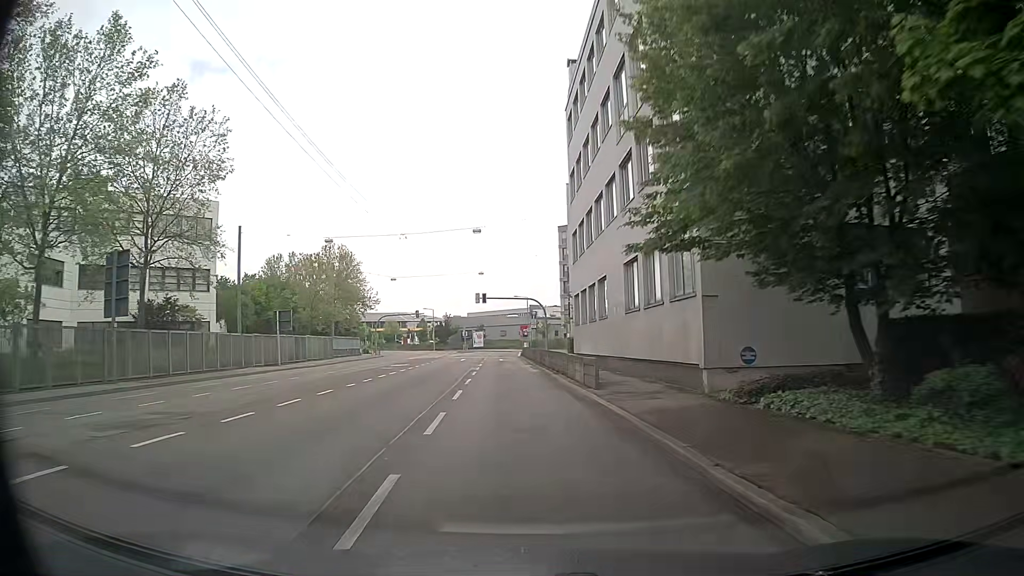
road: secondary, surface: asphalt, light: Day
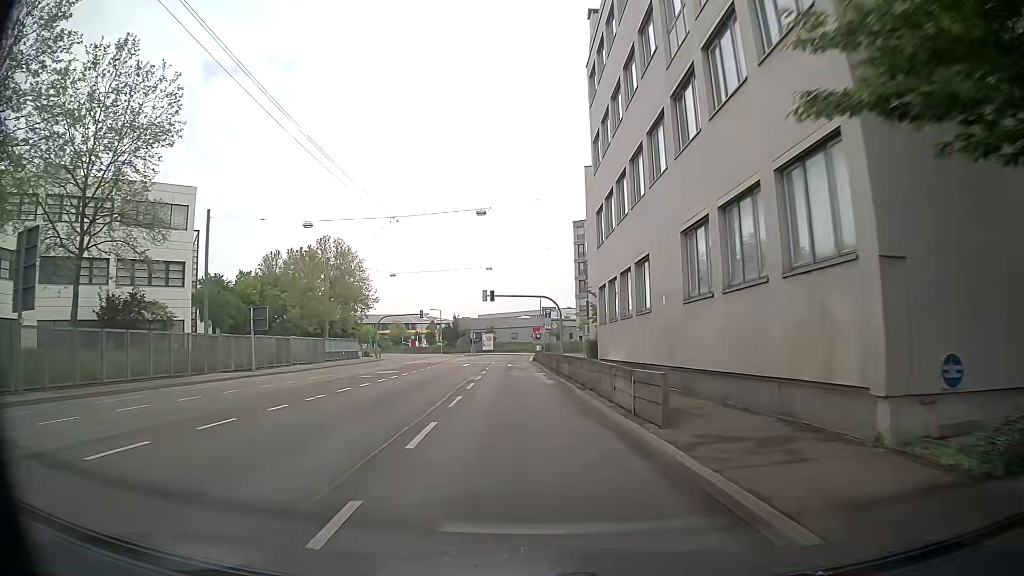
(0.0, +7.2) m; -1°
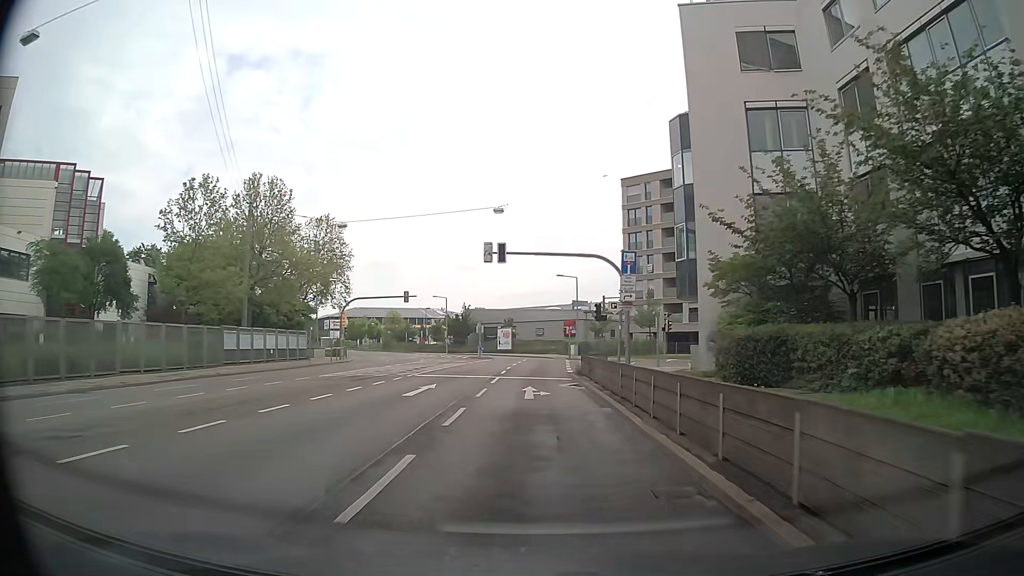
(-0.7, +27.9) m; -2°
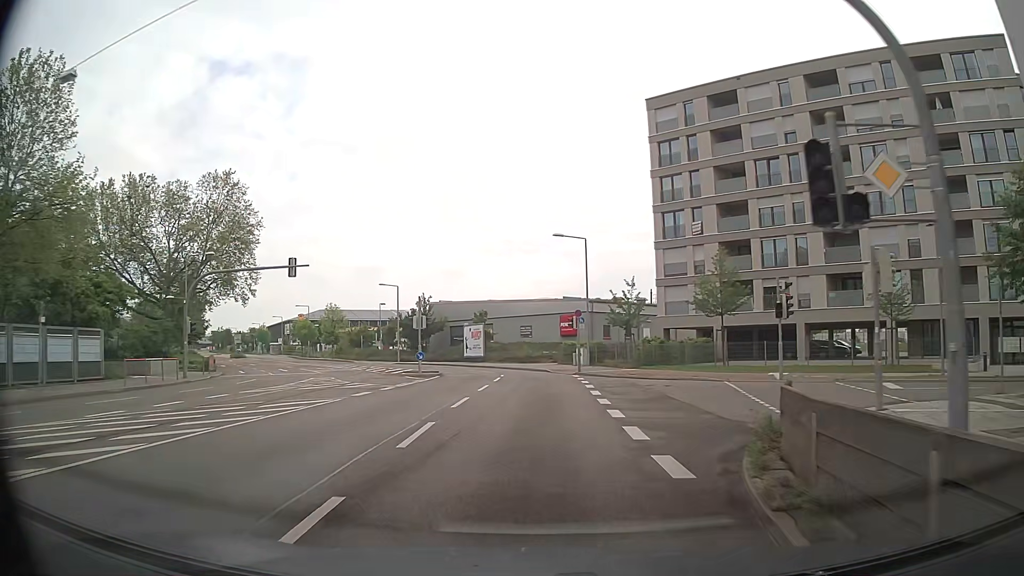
(+0.1, +27.6) m; +1°
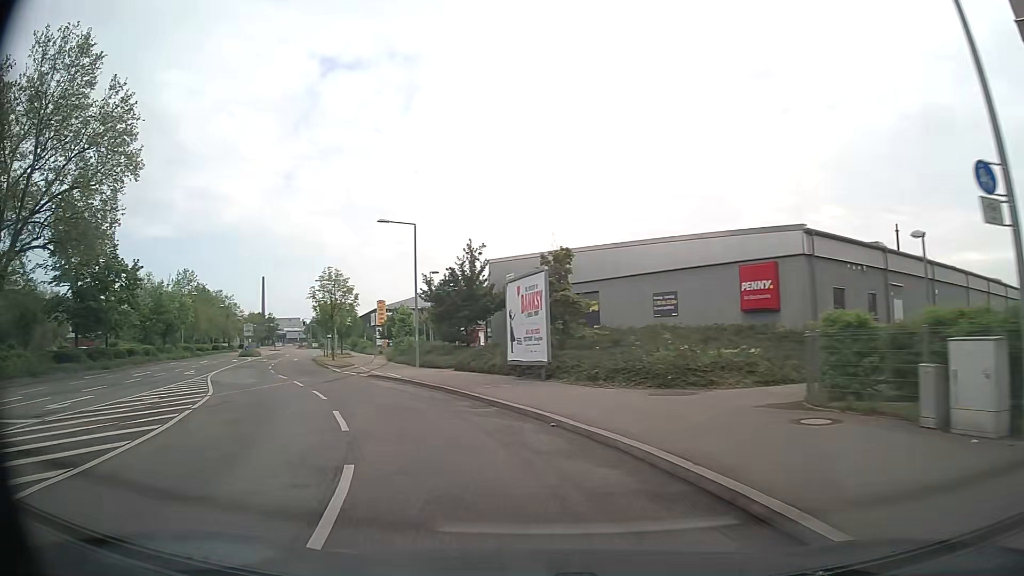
(-0.3, +36.6) m; -10°
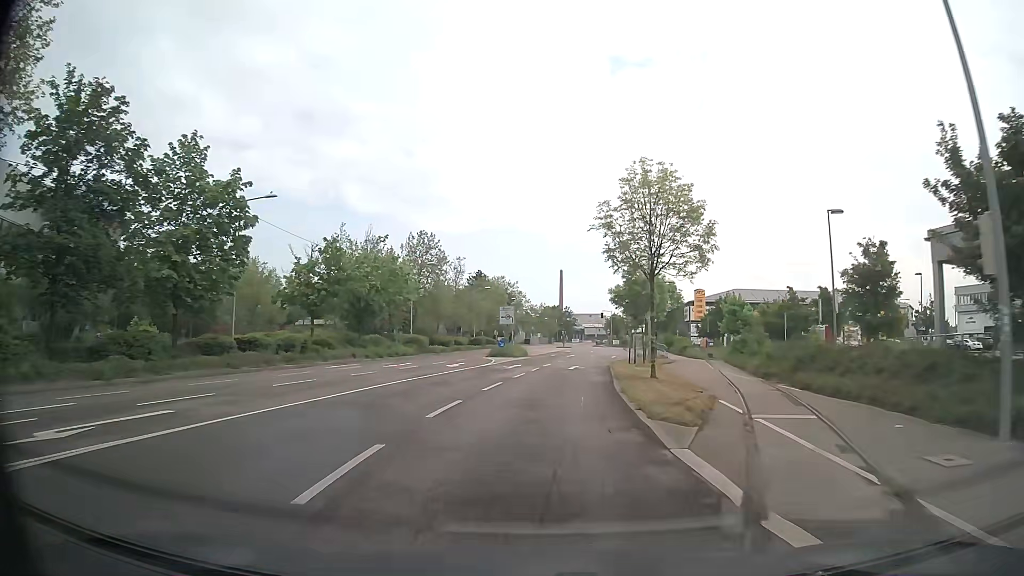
(-8.9, +28.9) m; -27°
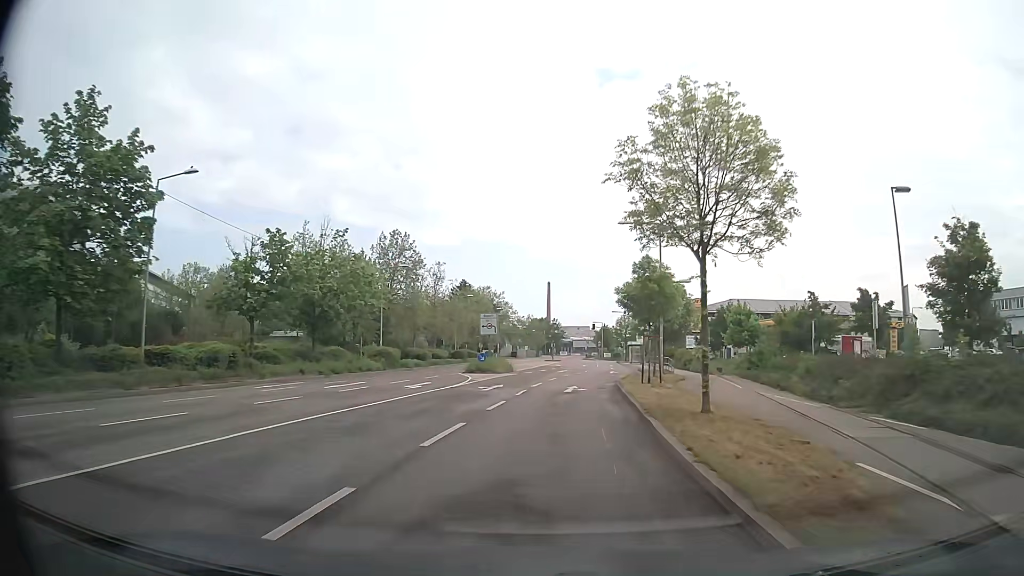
(+0.1, +8.0) m; +1°
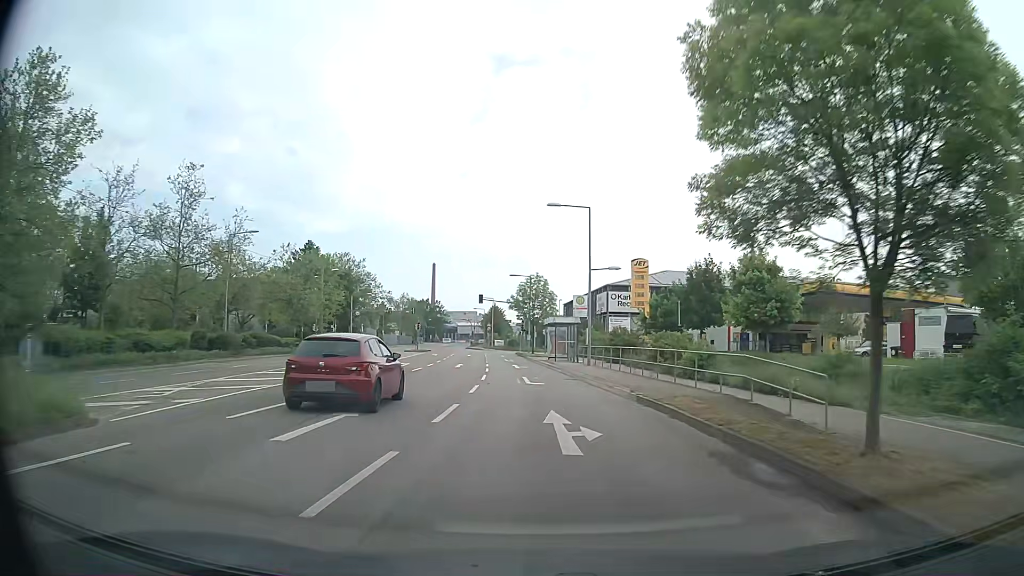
(+3.7, +40.3) m; +10°
(0, +10) (0, +20) (-1, +30) (-1, +40) (-2, +50) (-3, +60) (-4, +70) (-5, +80) (-7, +90) (-10, +99) m
